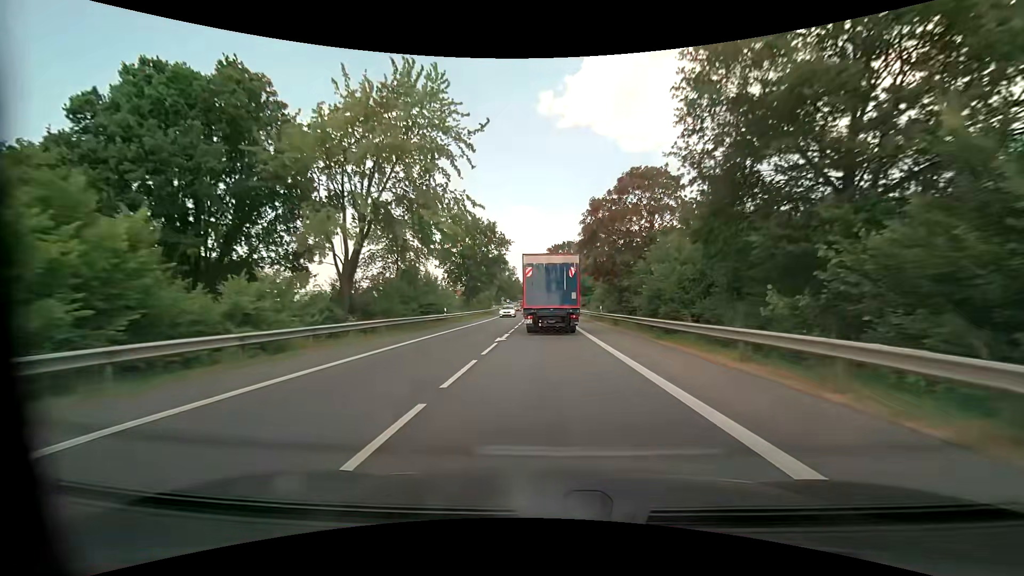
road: primary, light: Day
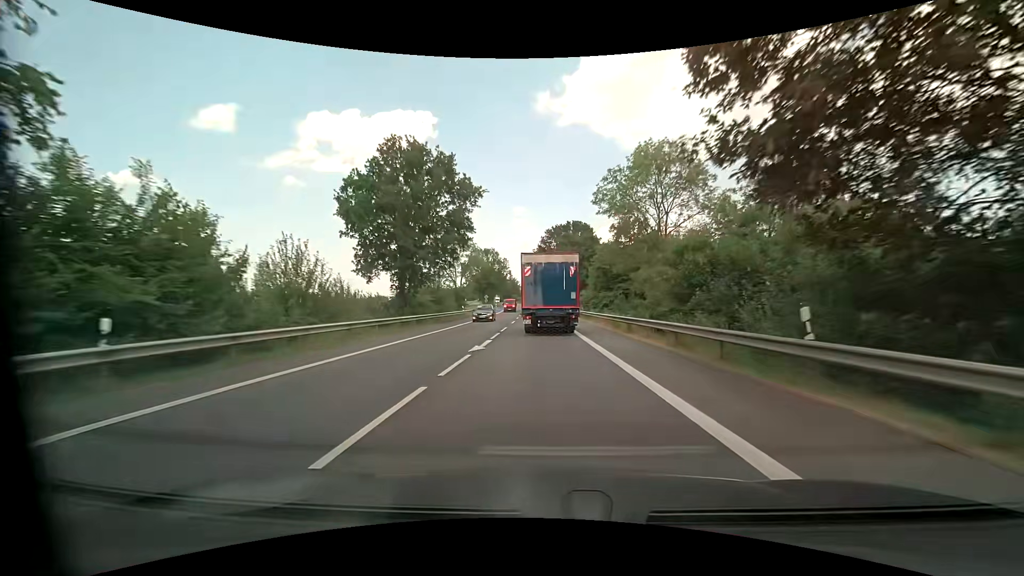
(-0.1, +32.1) m; 0°
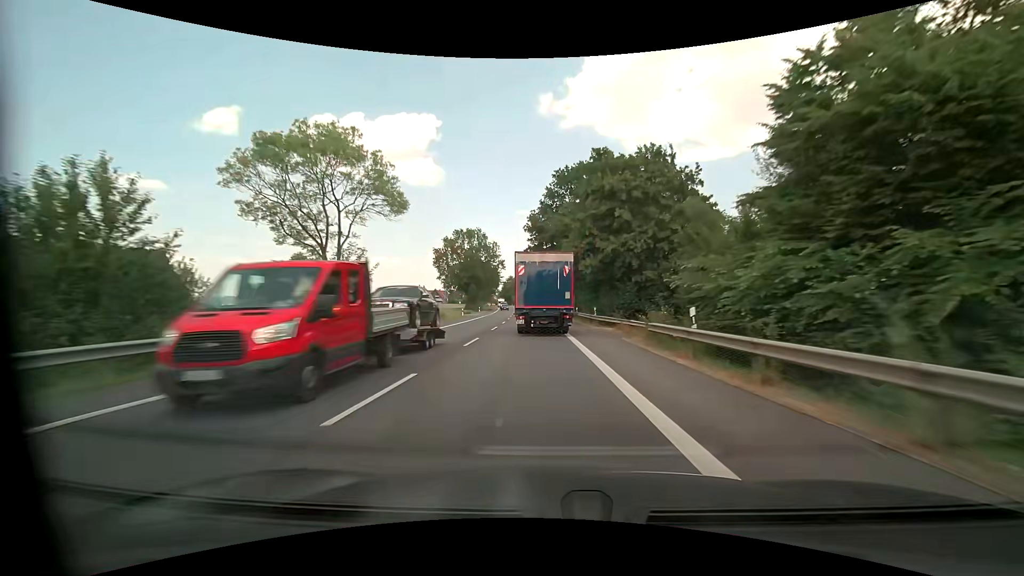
(-0.3, +43.6) m; -1°
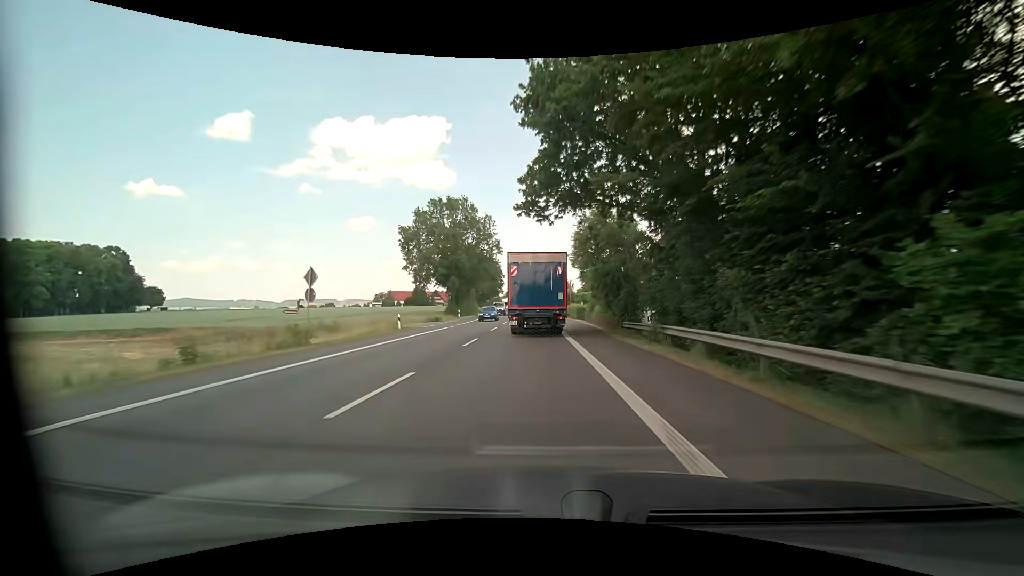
(-0.5, +33.0) m; -2°
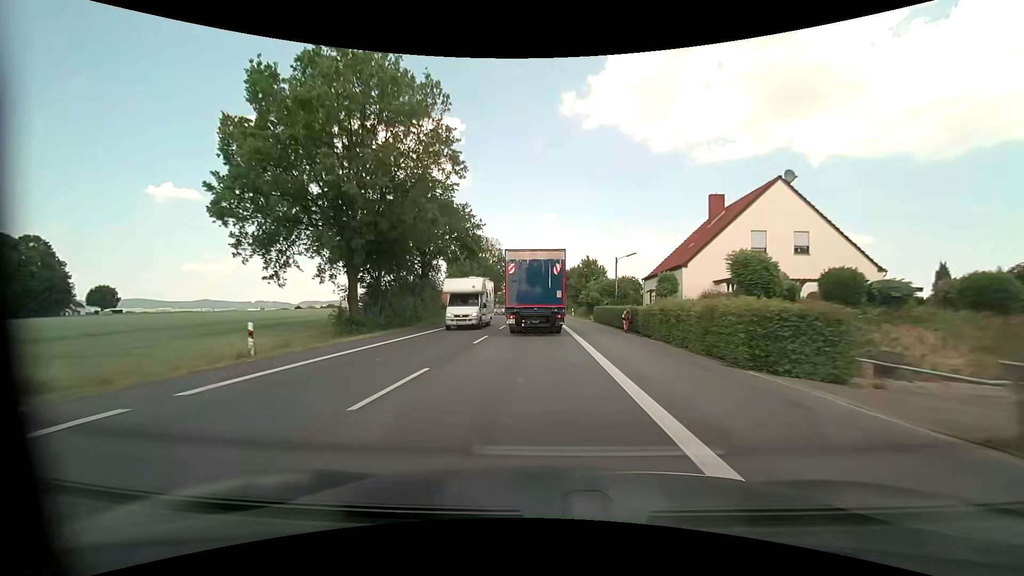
(-0.6, +44.2) m; -2°
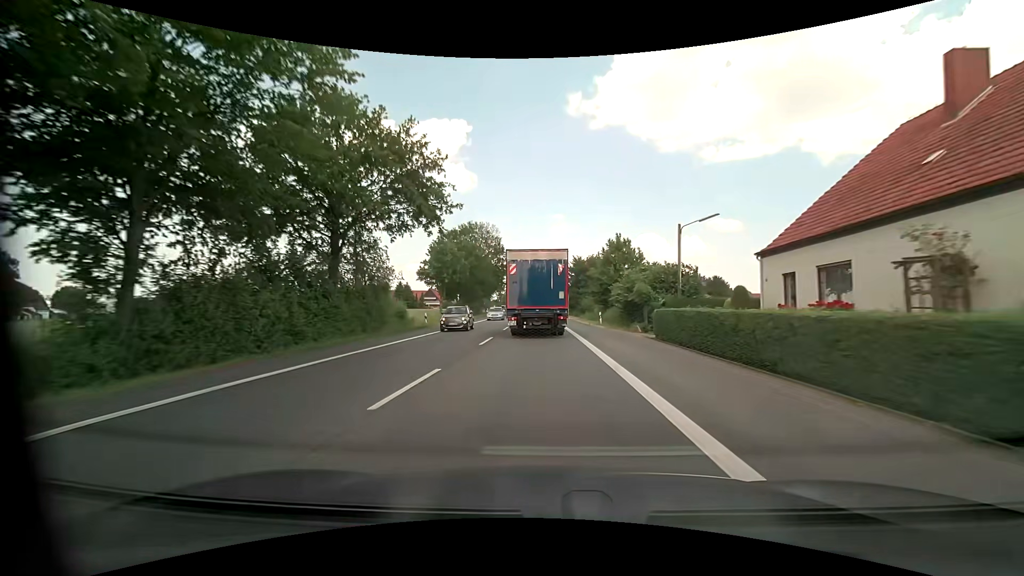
(-0.2, +22.1) m; -1°
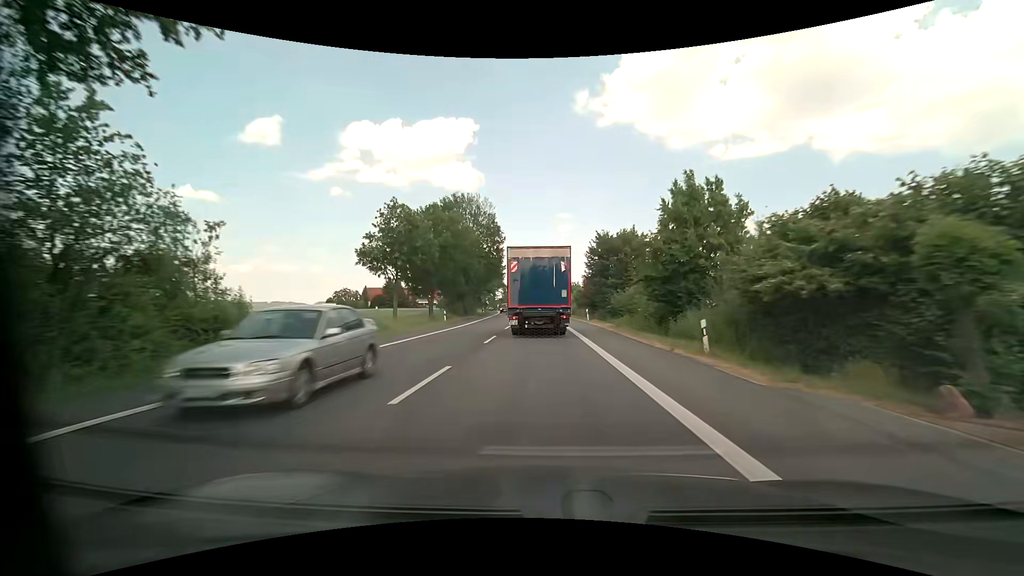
(-0.2, +22.0) m; -1°
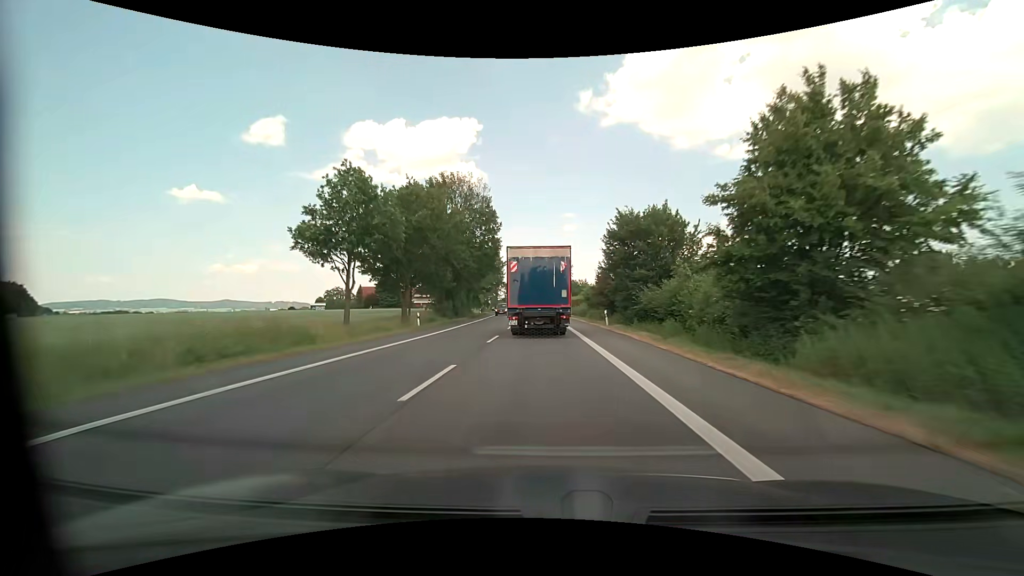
(0.0, +10.8) m; 0°
(0, +10) (0, +20) (0, +30) (-1, +40) (-1, +50) (-1, +60) (-2, +70) (-2, +80) (-3, +90) (-4, +100) m
